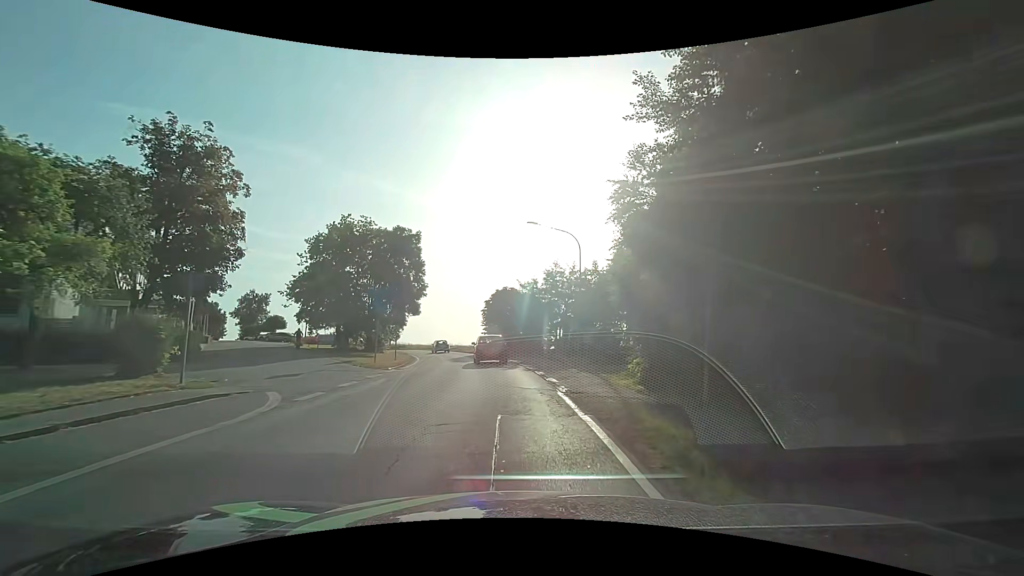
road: secondary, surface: asphalt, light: Day
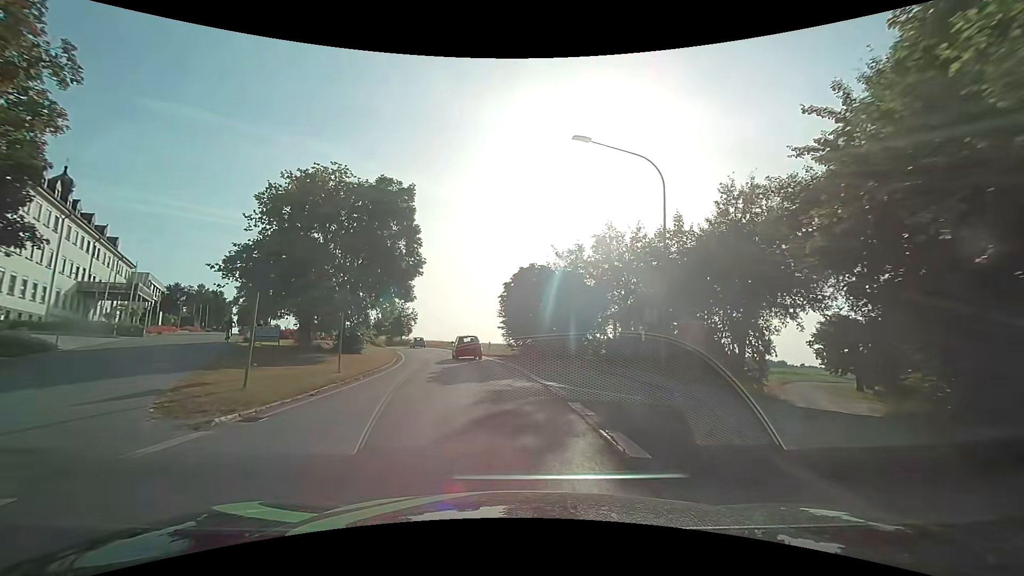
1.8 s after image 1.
(-0.4, +15.0) m; -3°
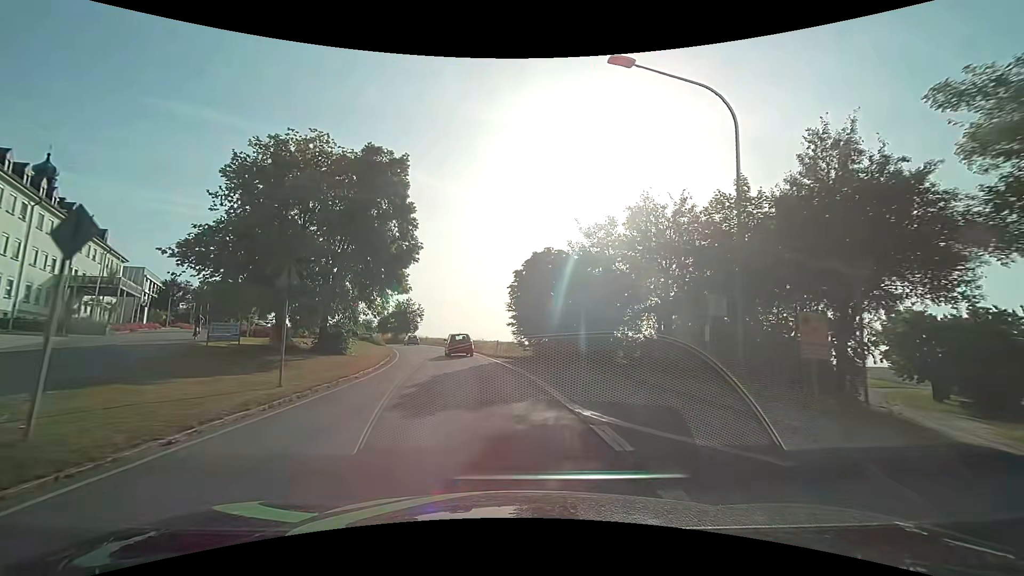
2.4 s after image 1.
(0.0, +5.8) m; -1°
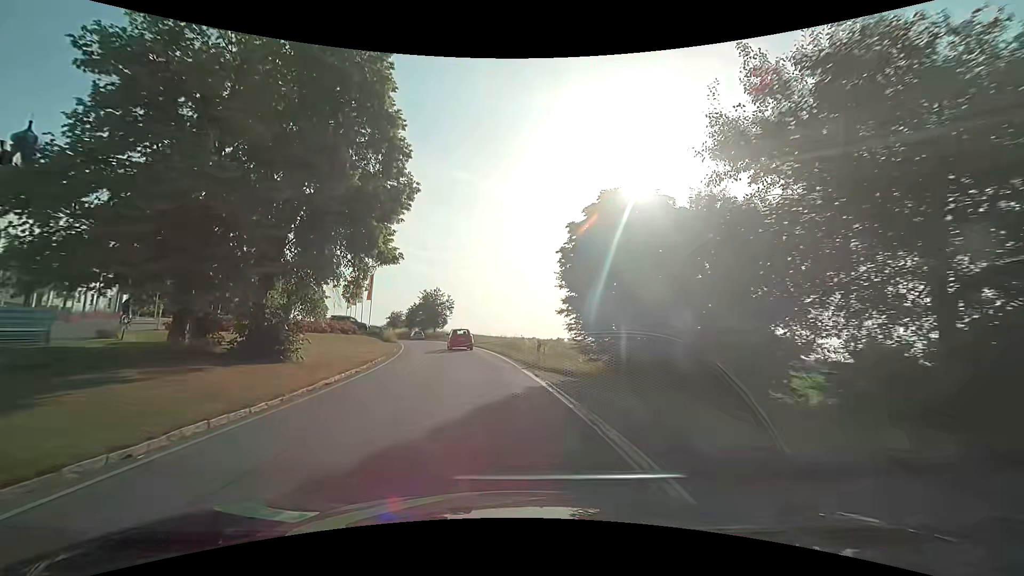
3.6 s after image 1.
(-0.5, +12.6) m; -5°
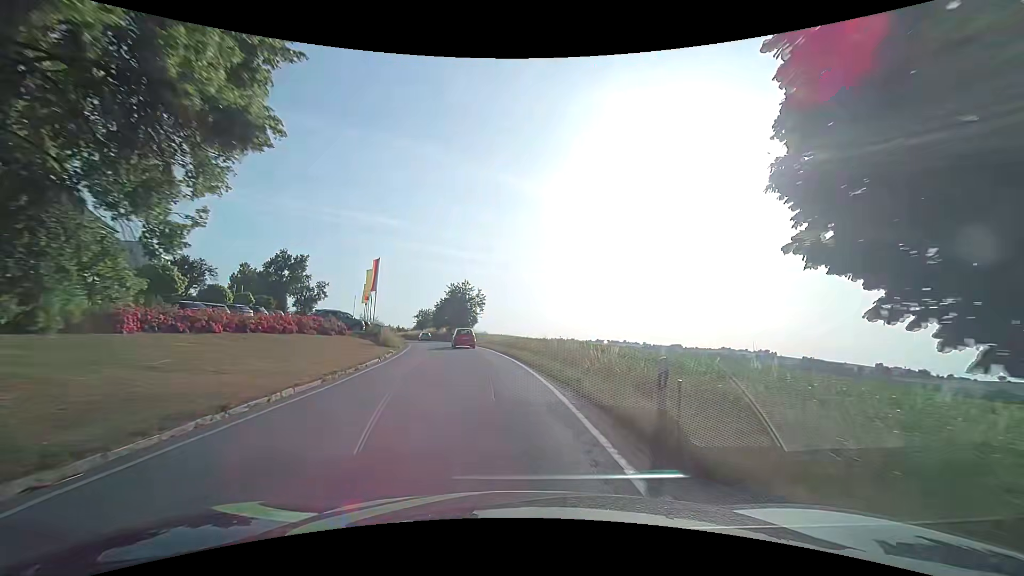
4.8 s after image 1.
(-0.5, +13.6) m; -4°
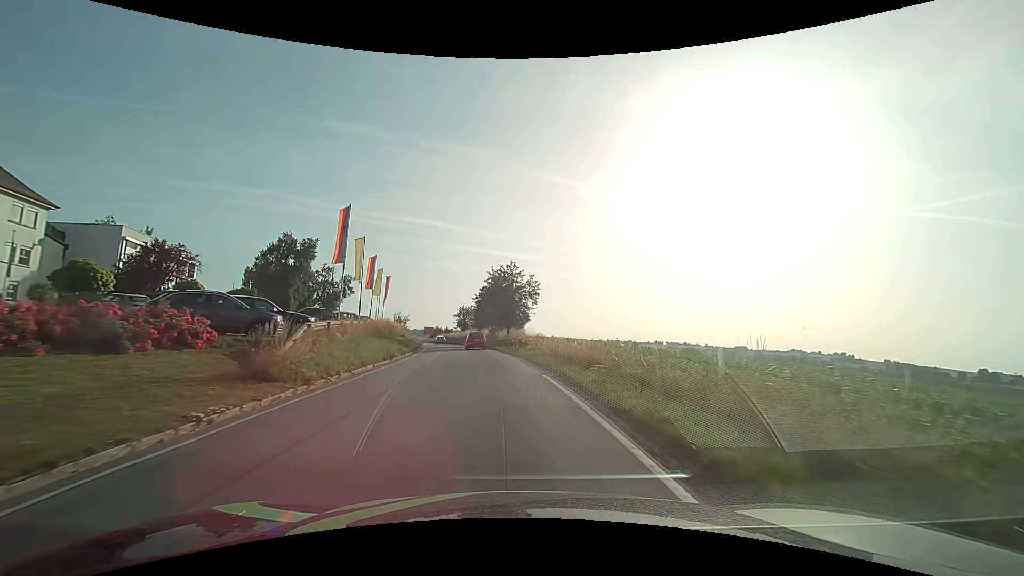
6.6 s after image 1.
(-1.2, +21.3) m; -6°
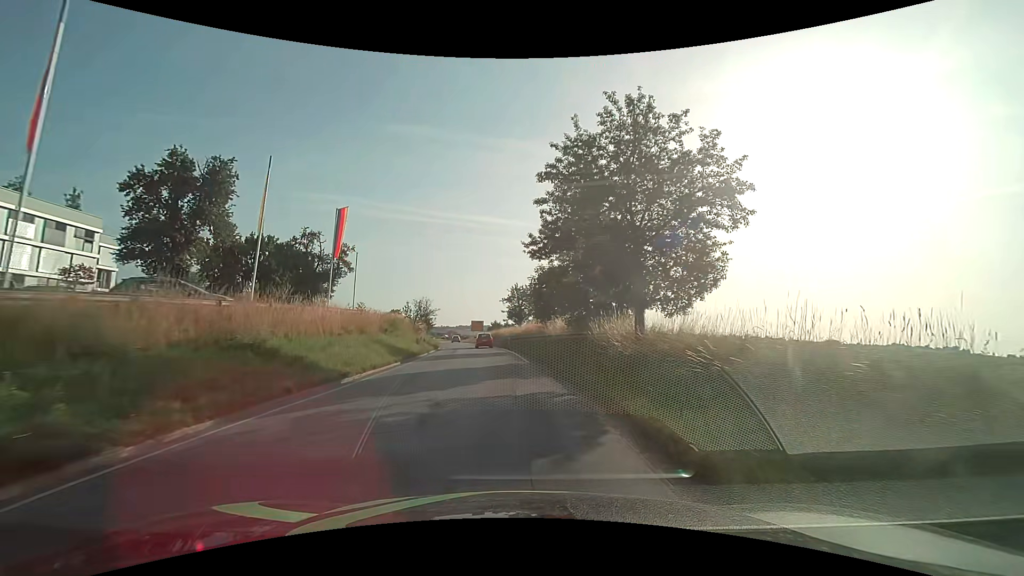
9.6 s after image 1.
(-2.5, +37.0) m; -7°
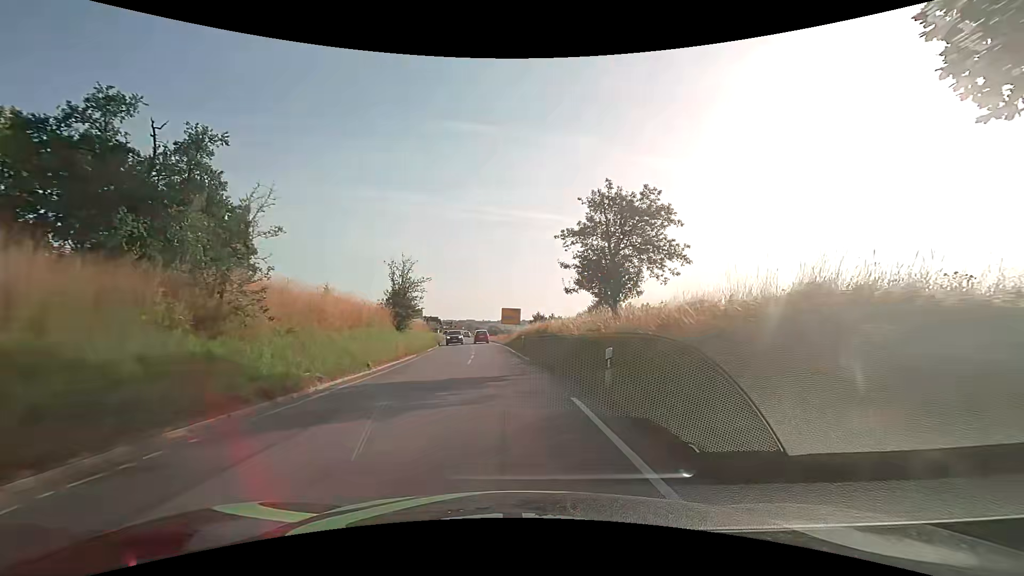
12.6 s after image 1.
(-1.9, +38.1) m; -5°
(0, +10) (0, +20) (-1, +30) (-2, +40) (-3, +50) (-4, +60) (-5, +70) (-6, +80) (-7, +90) (-9, +99) m
